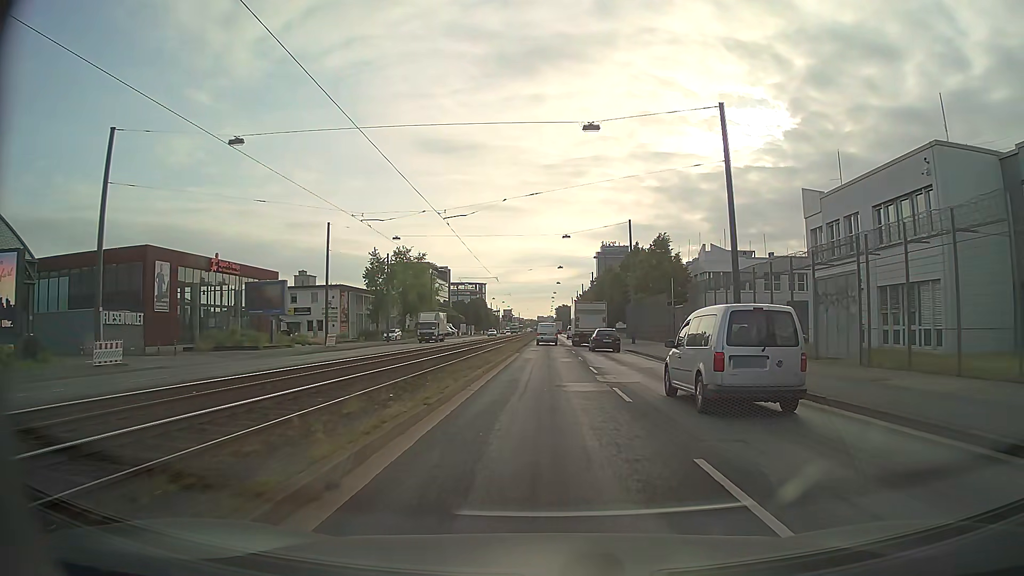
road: primary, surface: asphalt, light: Day
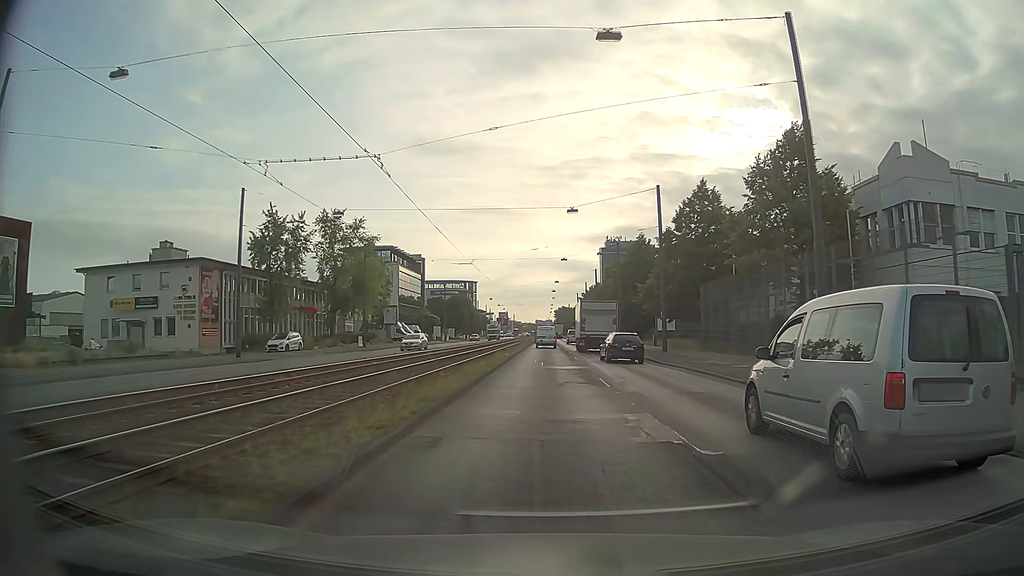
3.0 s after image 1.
(+0.3, +40.8) m; 0°
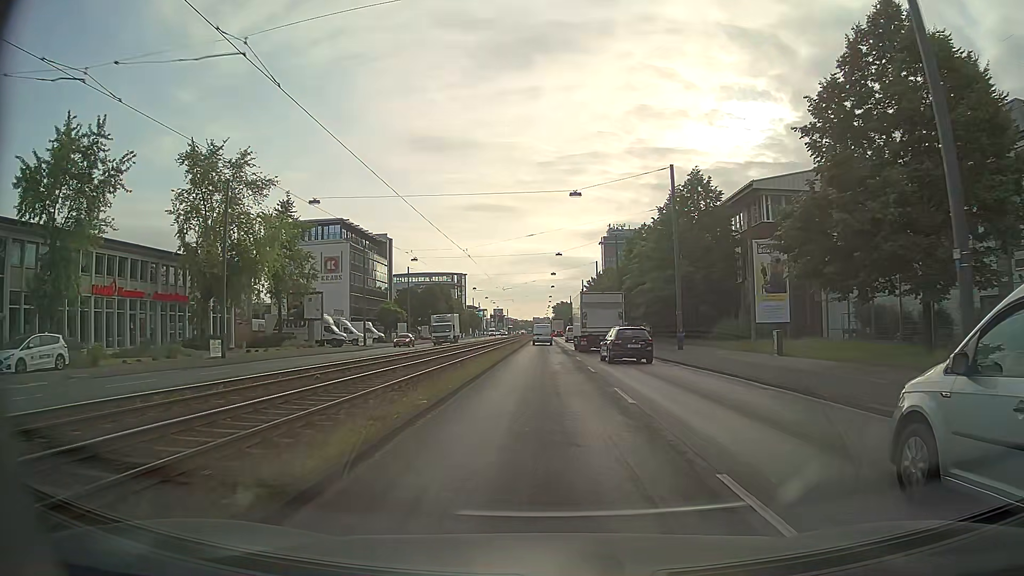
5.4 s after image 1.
(+0.1, +32.2) m; +1°
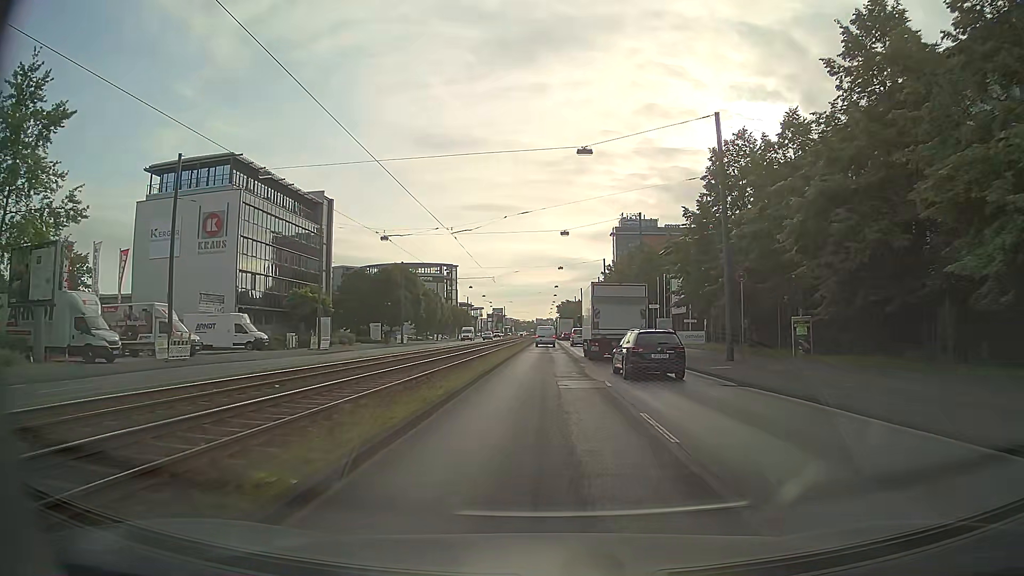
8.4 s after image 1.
(-0.3, +39.9) m; -1°
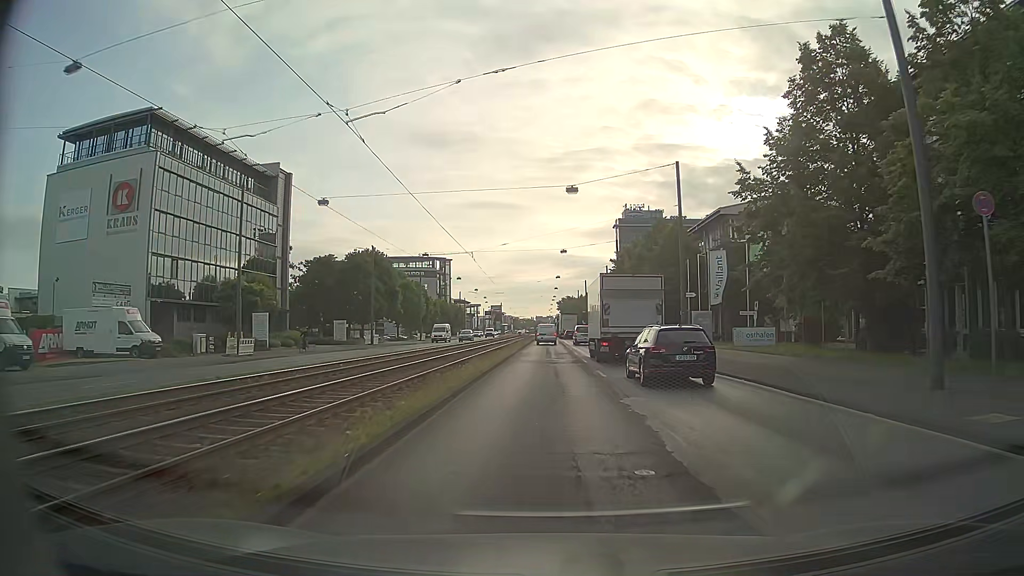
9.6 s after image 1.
(+0.1, +15.8) m; 0°
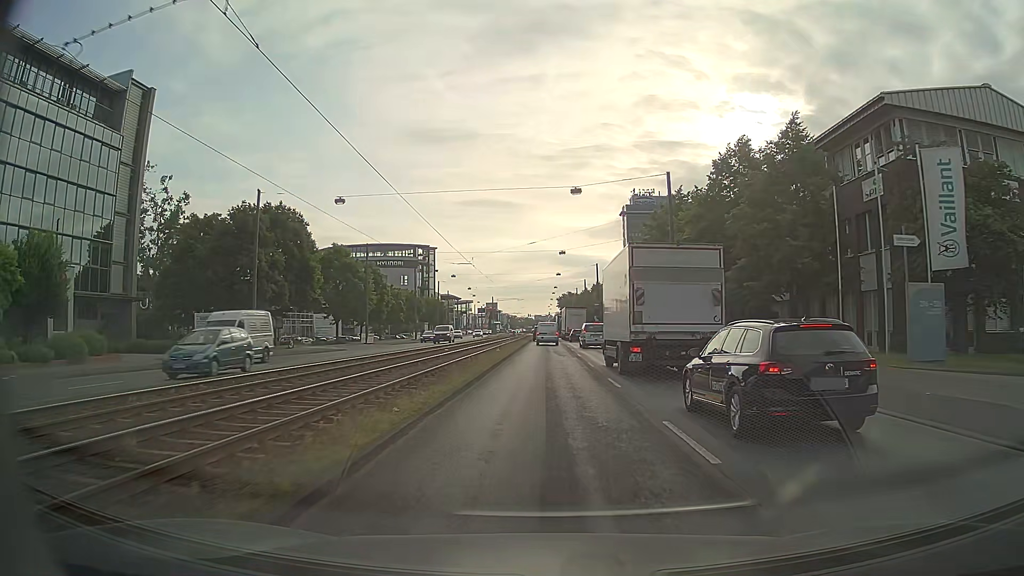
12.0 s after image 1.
(0.0, +30.8) m; 0°
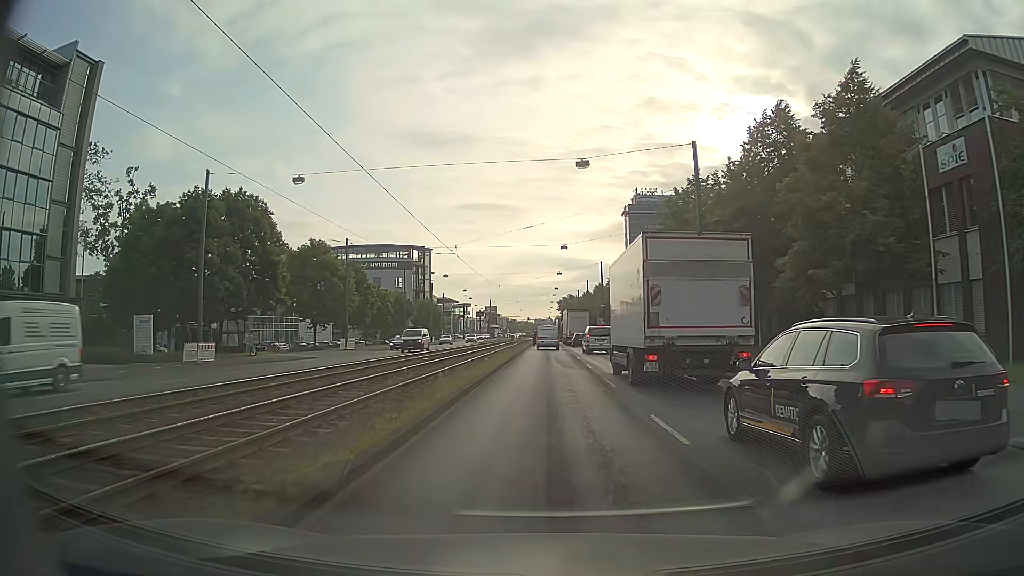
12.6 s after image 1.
(0.0, +7.5) m; 0°
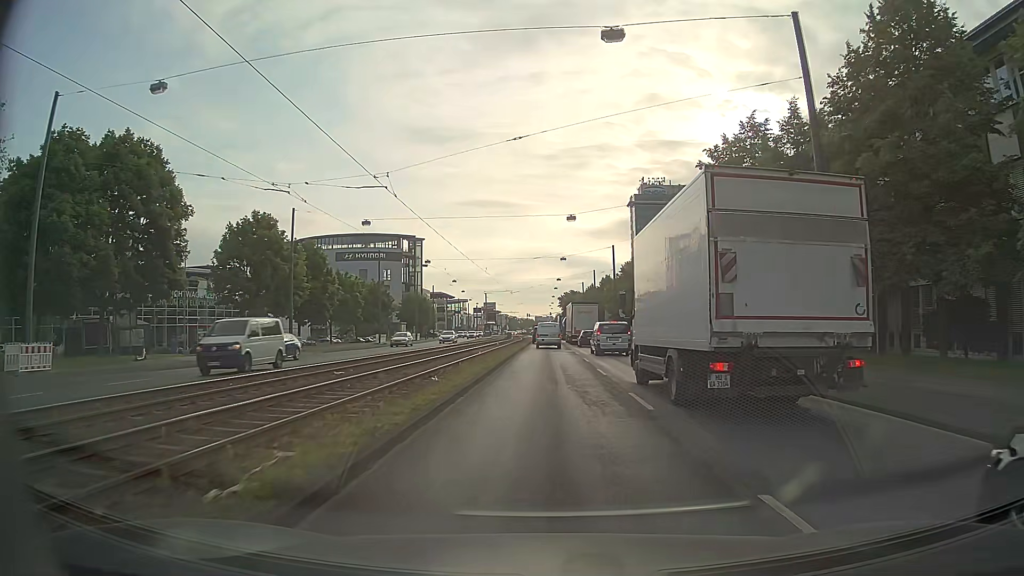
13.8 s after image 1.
(+0.1, +14.7) m; 0°
(0, +10) (0, +20) (0, +30) (0, +40) (0, +50) (0, +60) (0, +70) (0, +80) (0, +90) (0, +100) m
